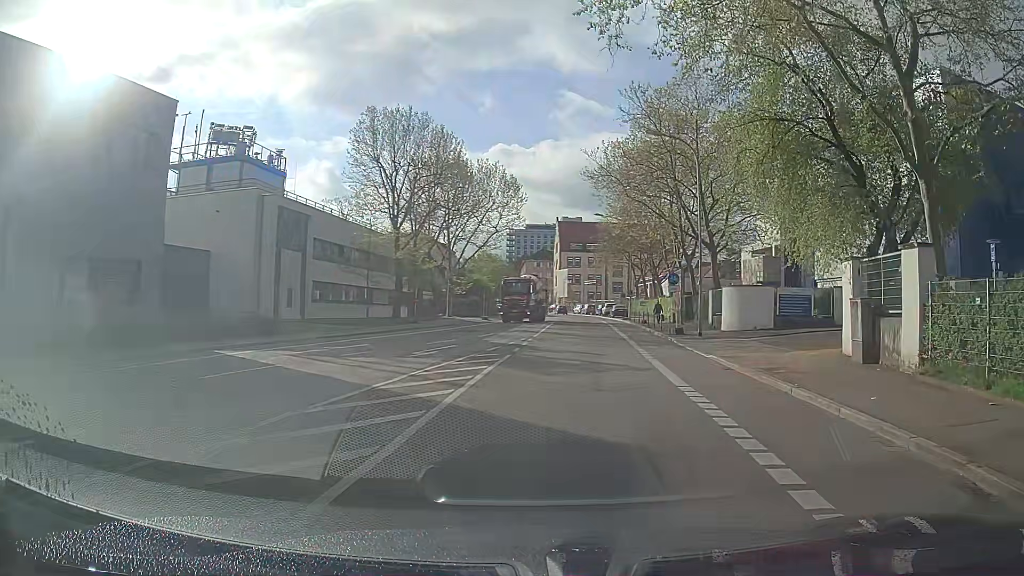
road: tertiary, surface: asphalt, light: Day
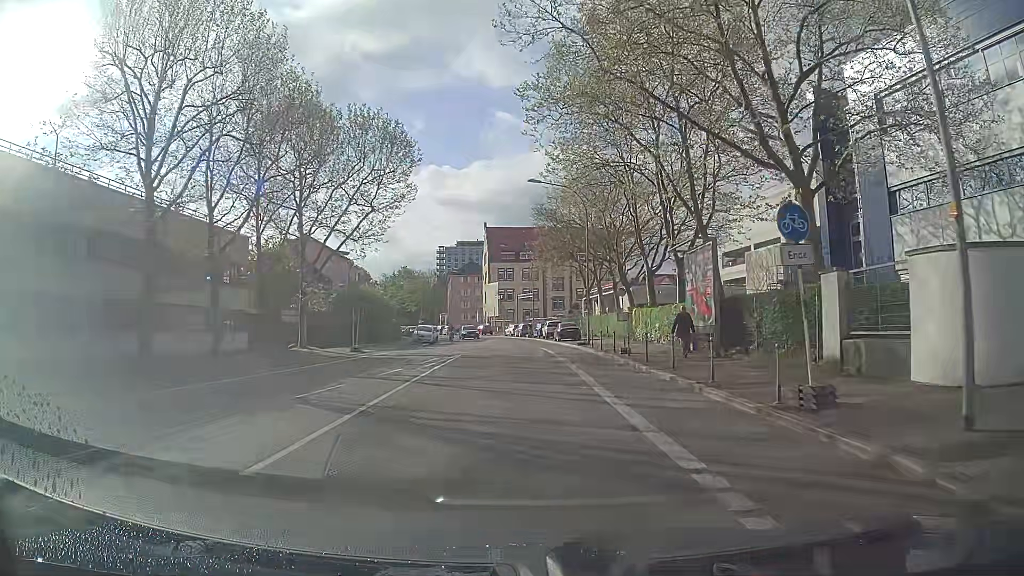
(+1.2, +23.9) m; +3°
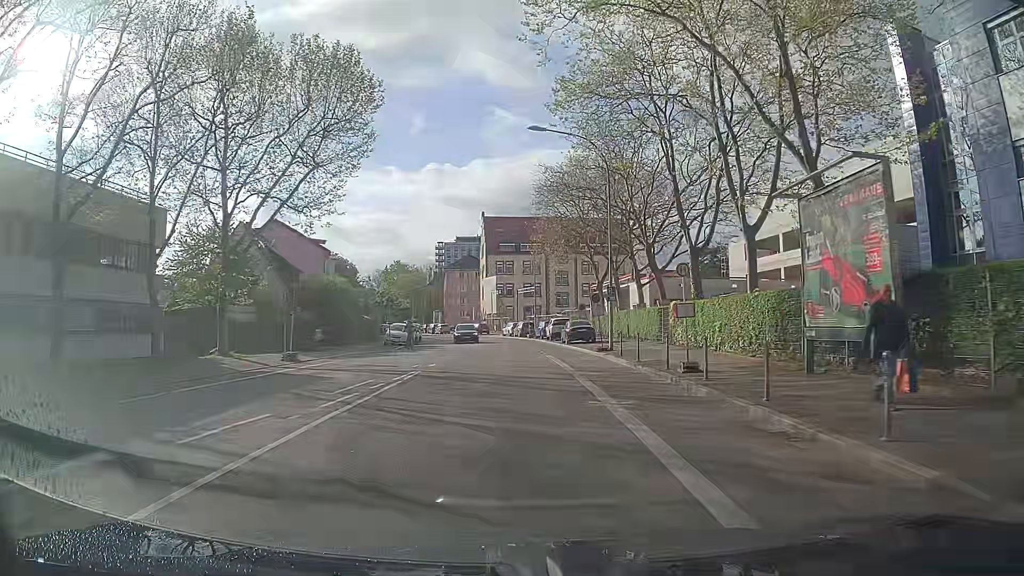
(+0.1, +11.1) m; +1°
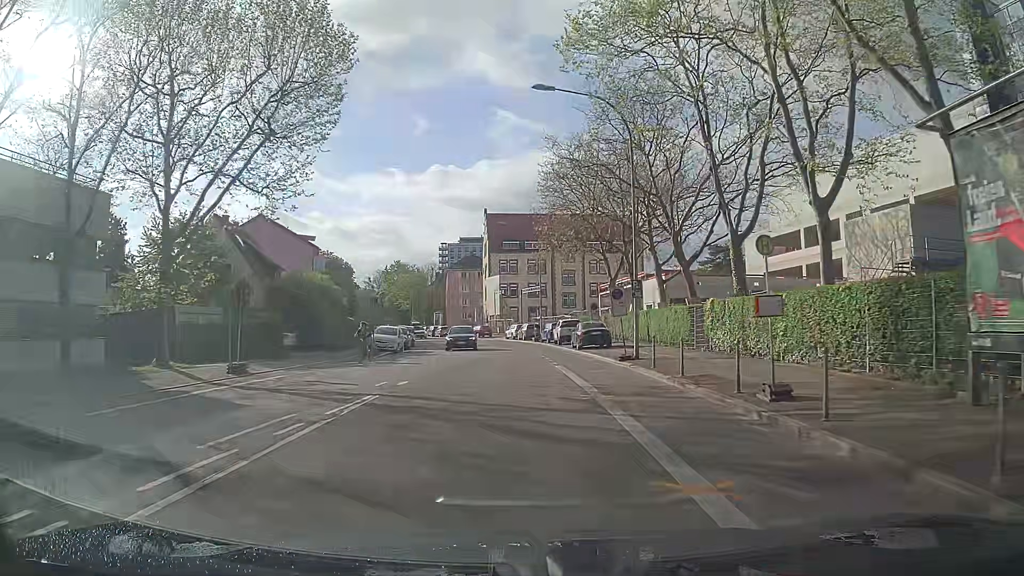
(-0.1, +5.7) m; -1°
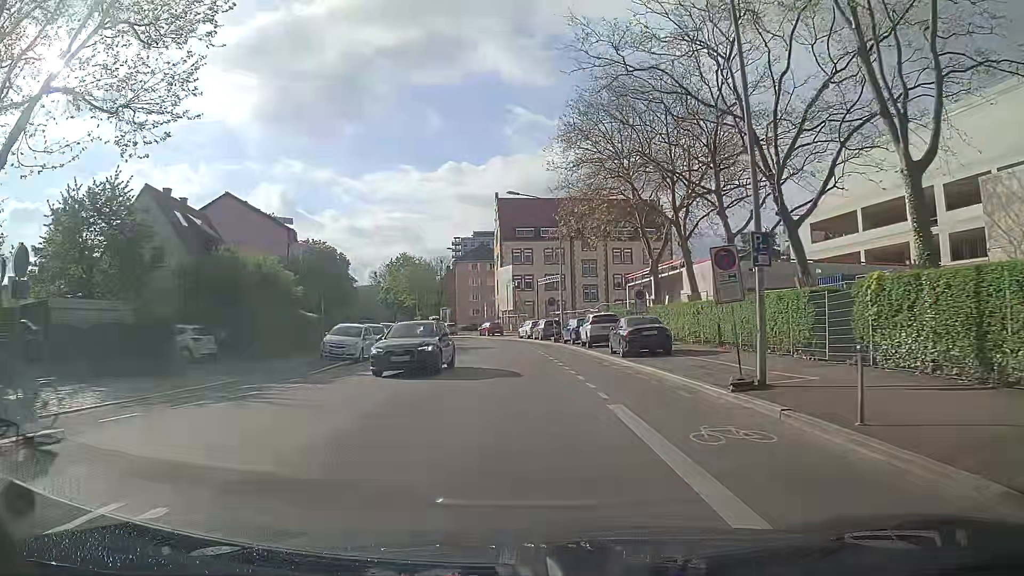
(-0.1, +11.7) m; 0°
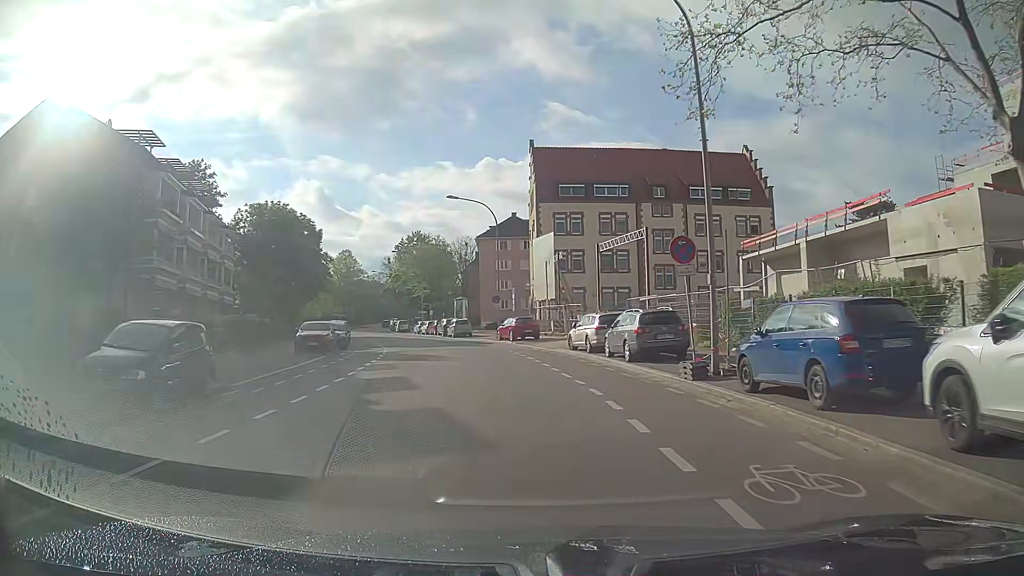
(-1.4, +29.9) m; -4°
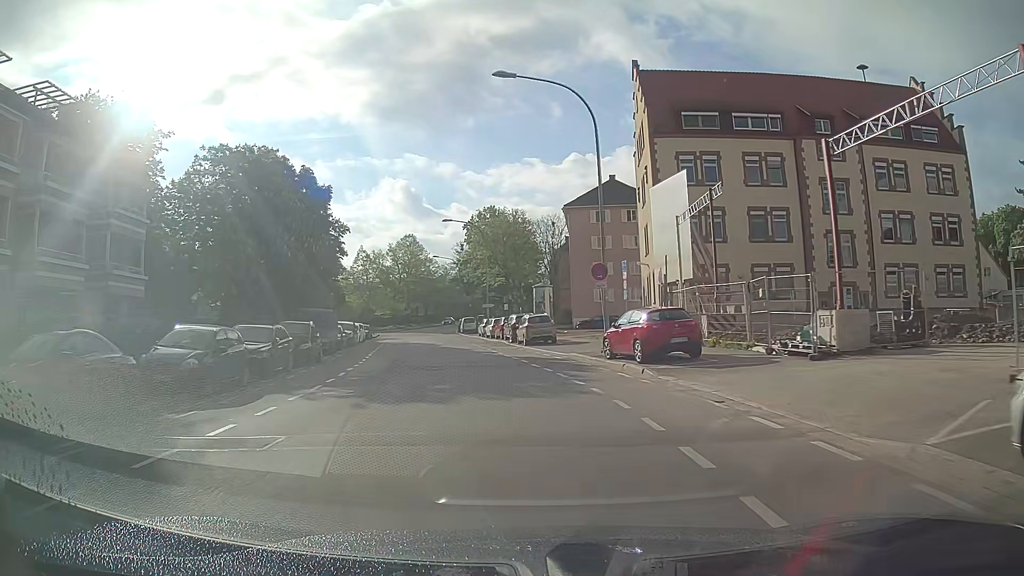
(-1.4, +23.8) m; -8°
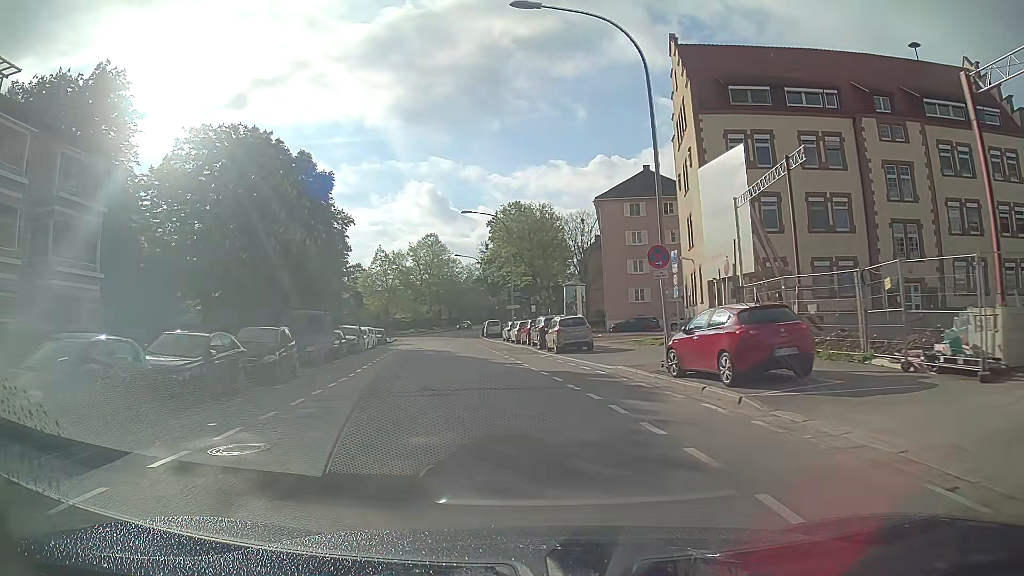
(0.0, +5.9) m; -2°
(0, +10) (-1, +20) (-2, +30) (-4, +40) (-5, +50) (-7, +60) (-8, +69) (-9, +79) (-9, +89) (-9, +99) m
